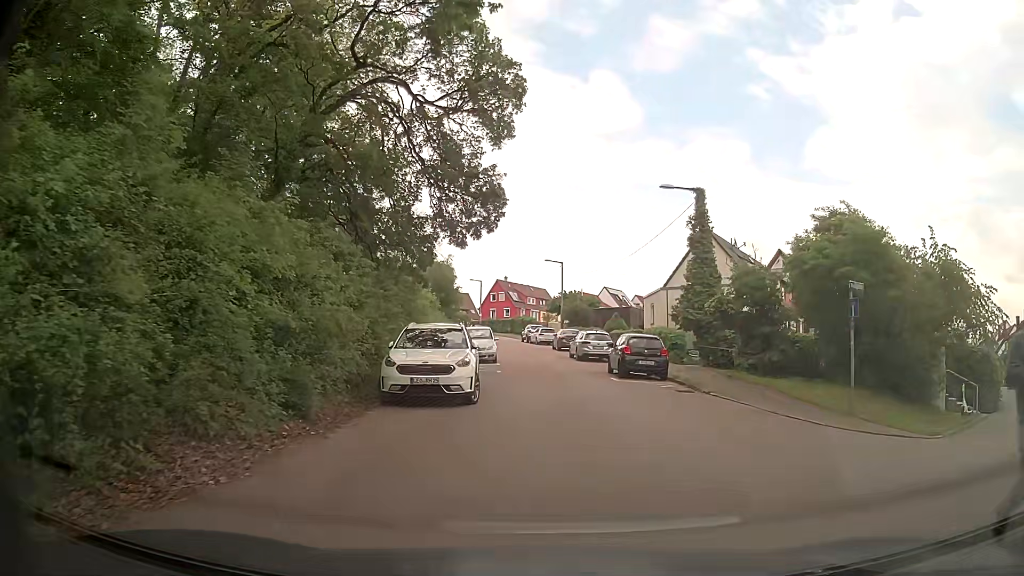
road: residential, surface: asphalt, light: Day
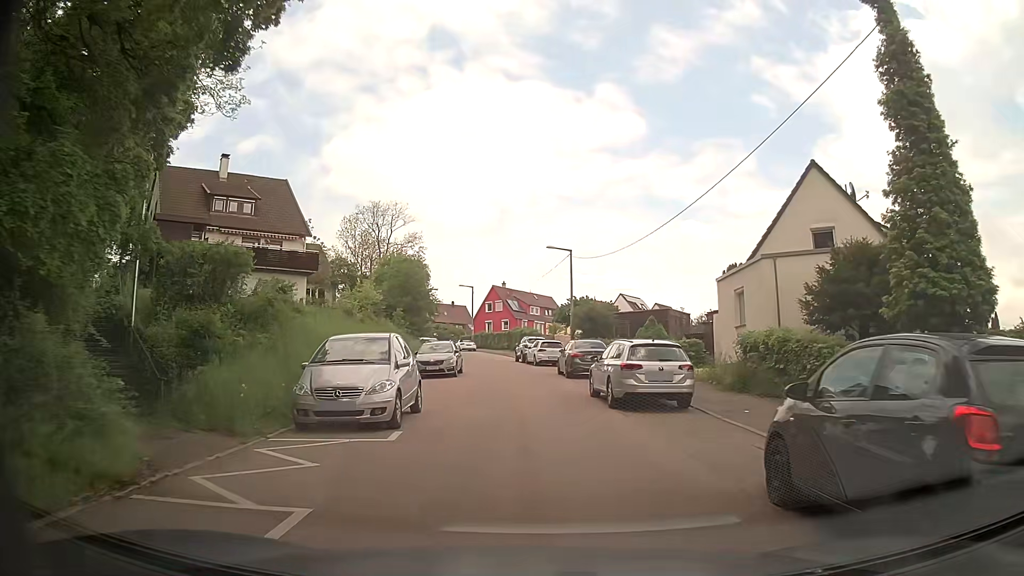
(+0.6, +18.9) m; -2°
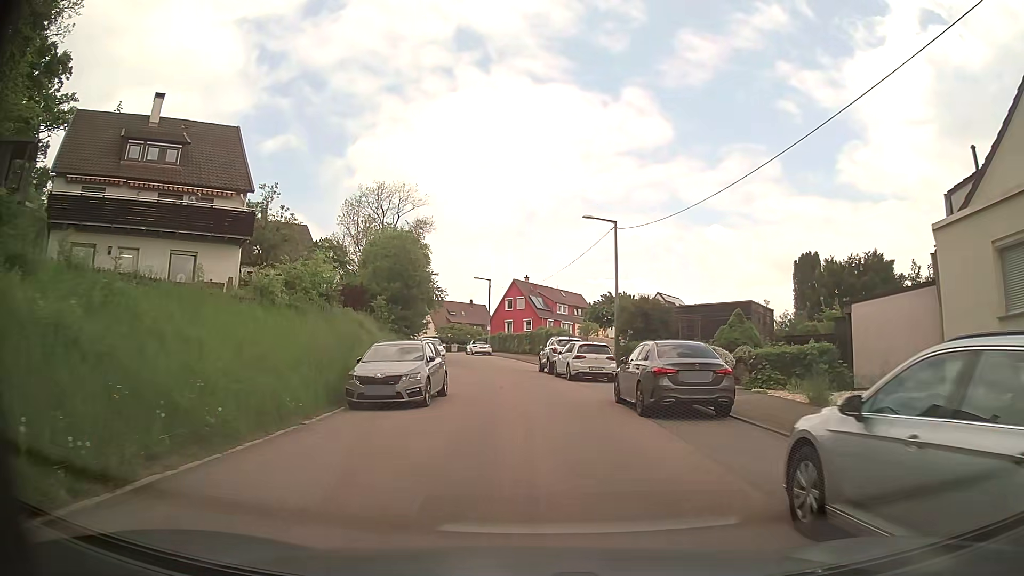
(-0.2, +12.8) m; -3°
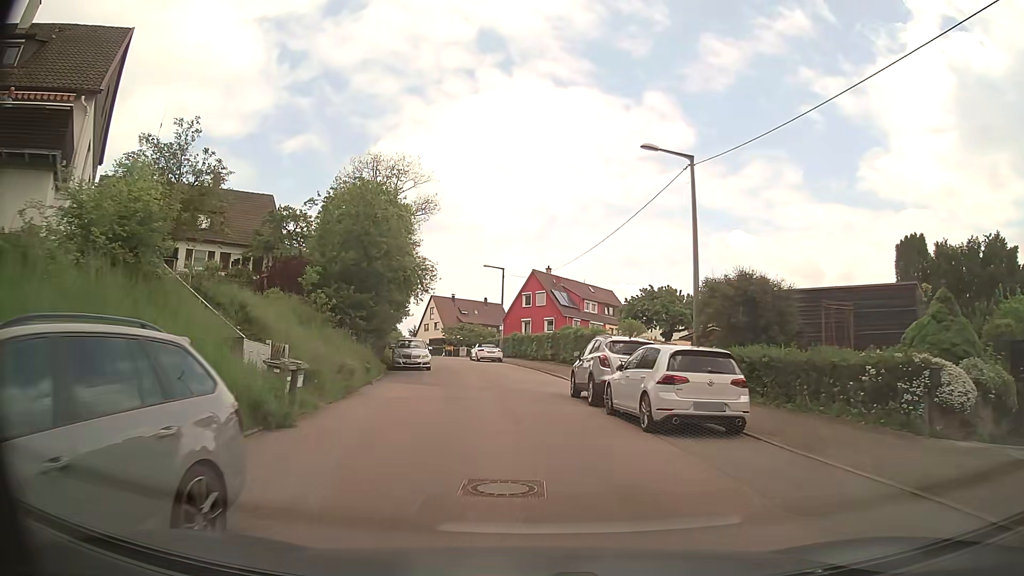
(0.0, +13.7) m; -1°
